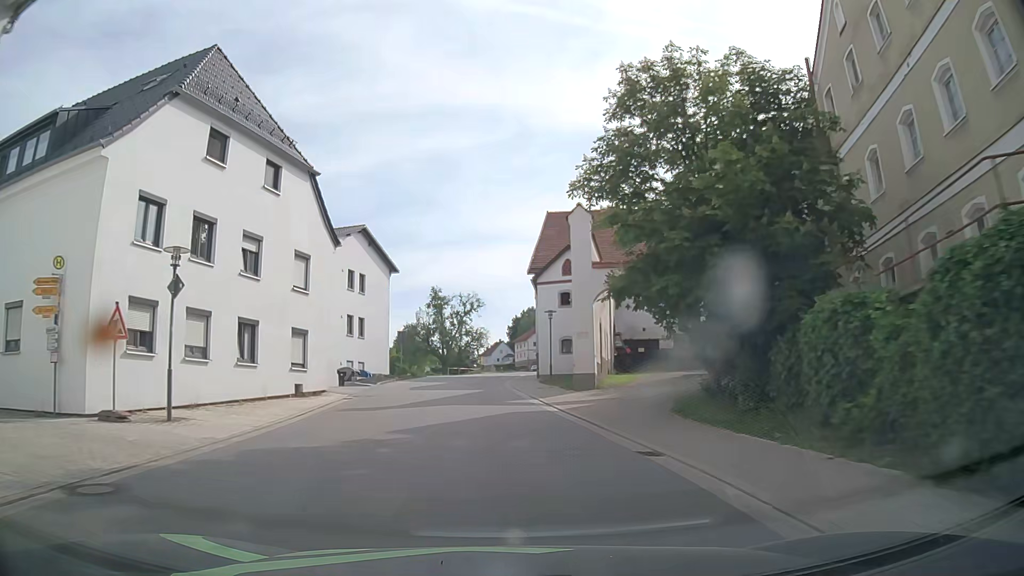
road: tertiary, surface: asphalt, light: Day
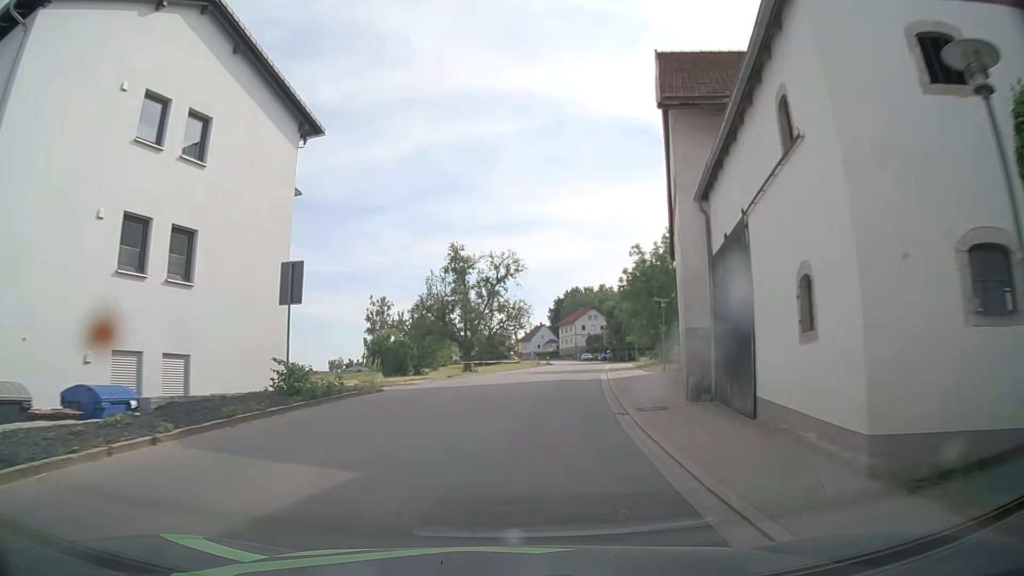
(-1.2, +31.2) m; -3°
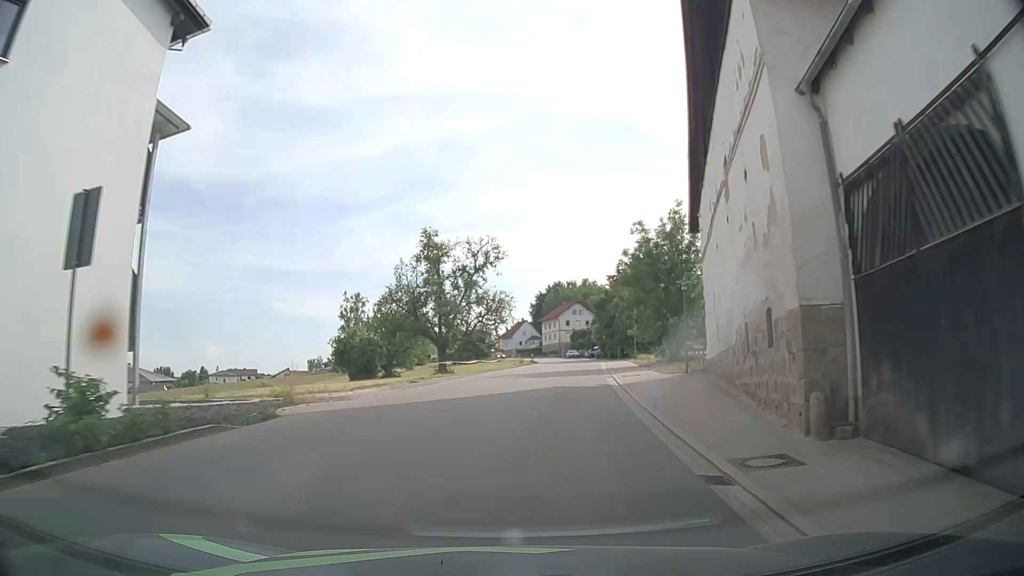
(+0.1, +7.8) m; +2°
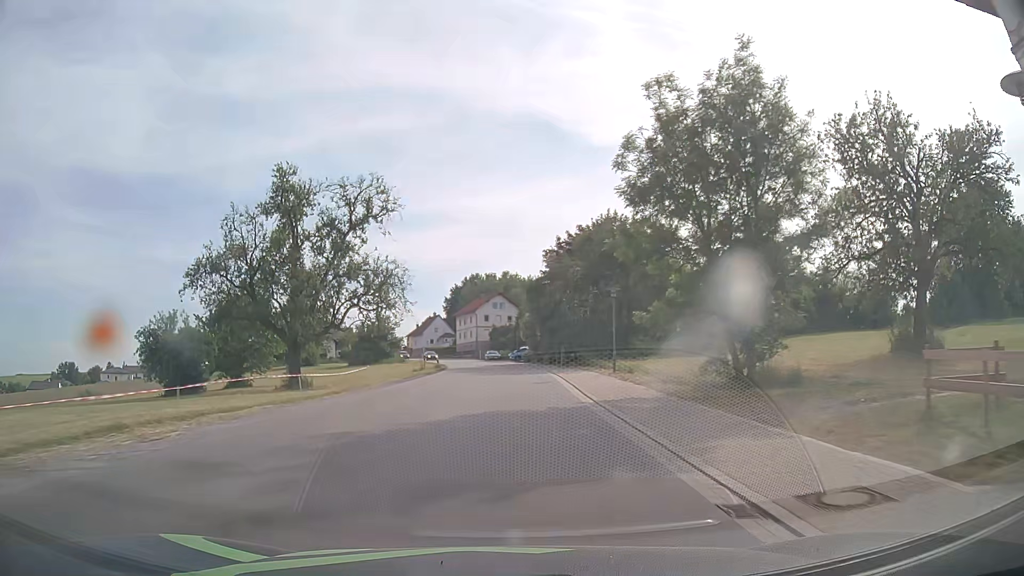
(+1.4, +23.4) m; +7°
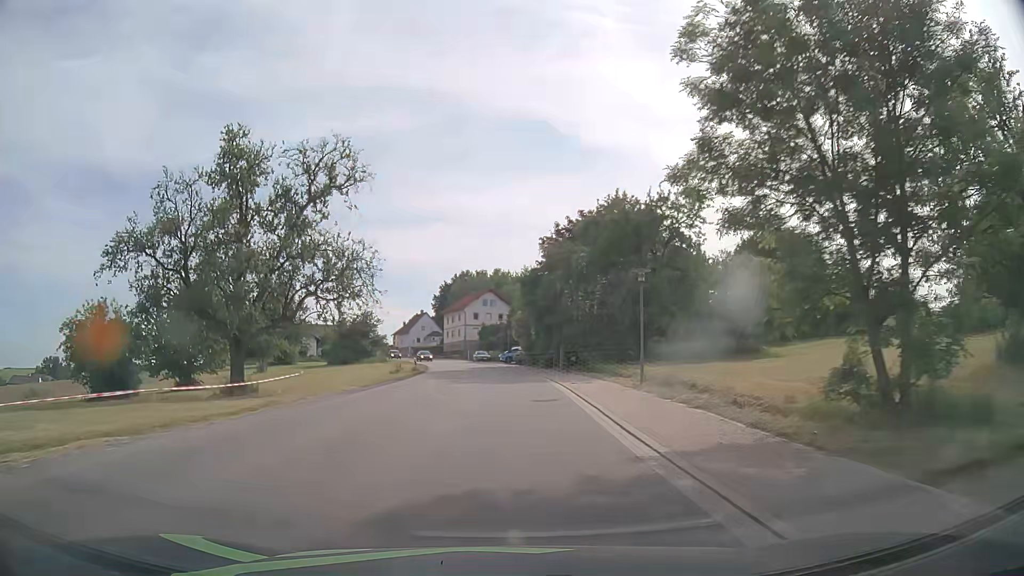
(+0.1, +7.8) m; +1°
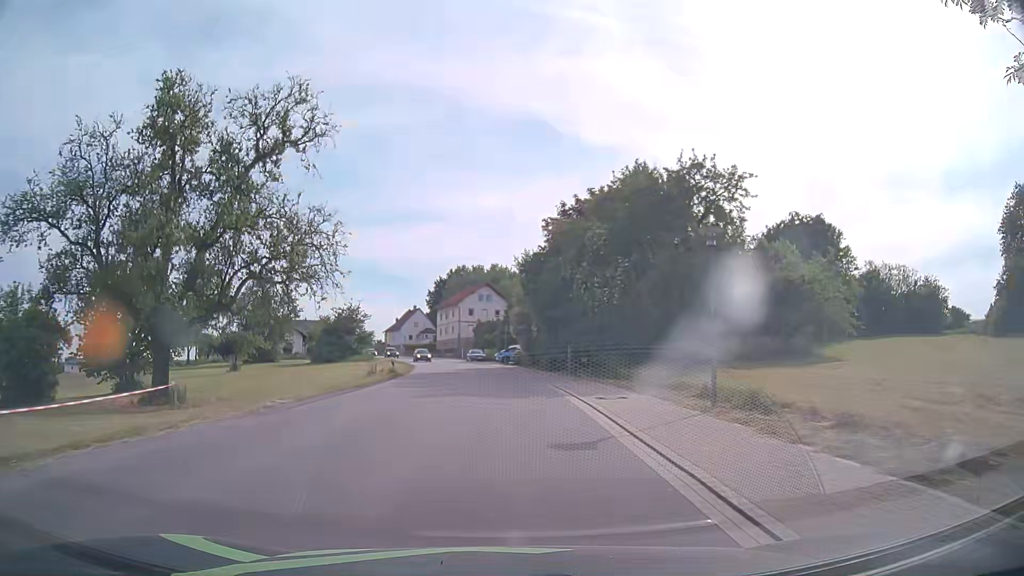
(0.0, +7.8) m; 0°
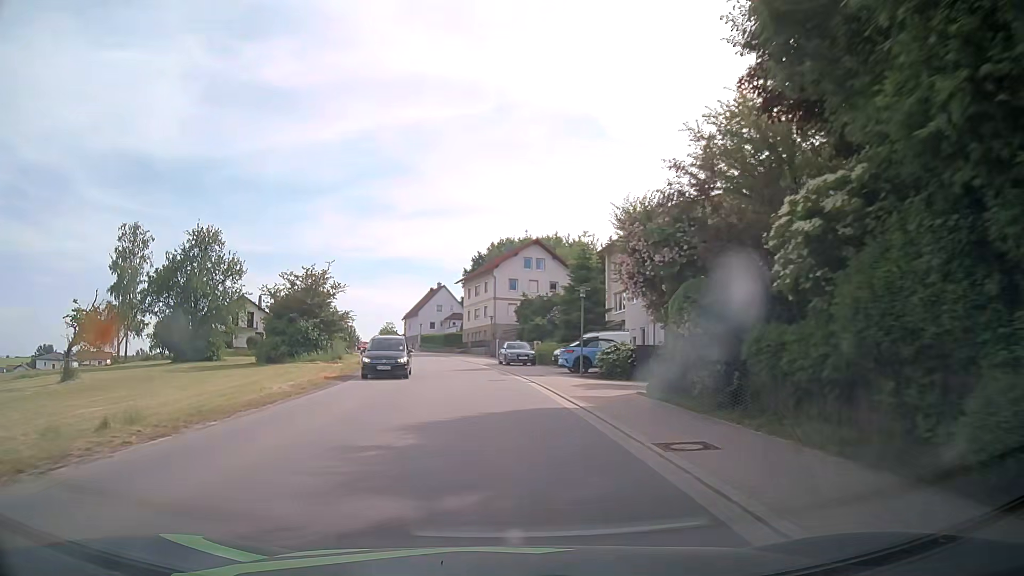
(-0.9, +39.1) m; -4°
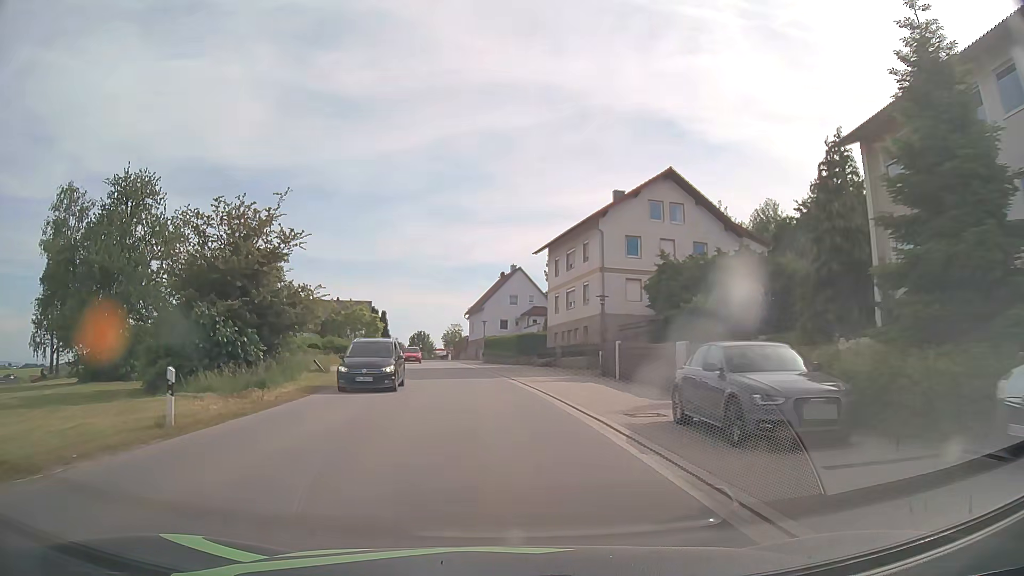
(-1.5, +31.1) m; -7°
(0, +10) (-1, +20) (-2, +30) (-3, +40) (-4, +50) (-6, +60) (-7, +70) (-8, +79) (-10, +89) (-11, +99) m
